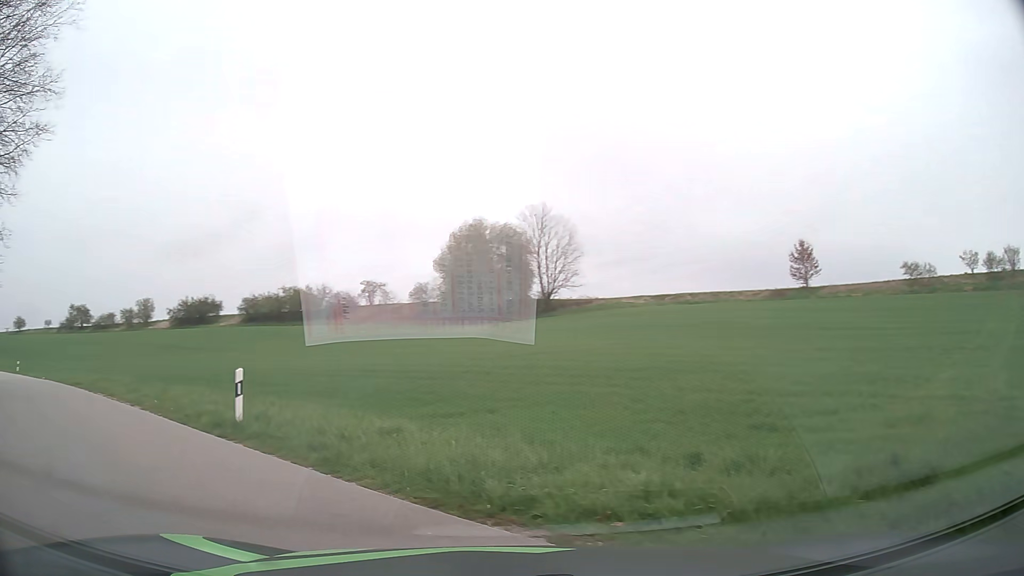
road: residential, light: Day
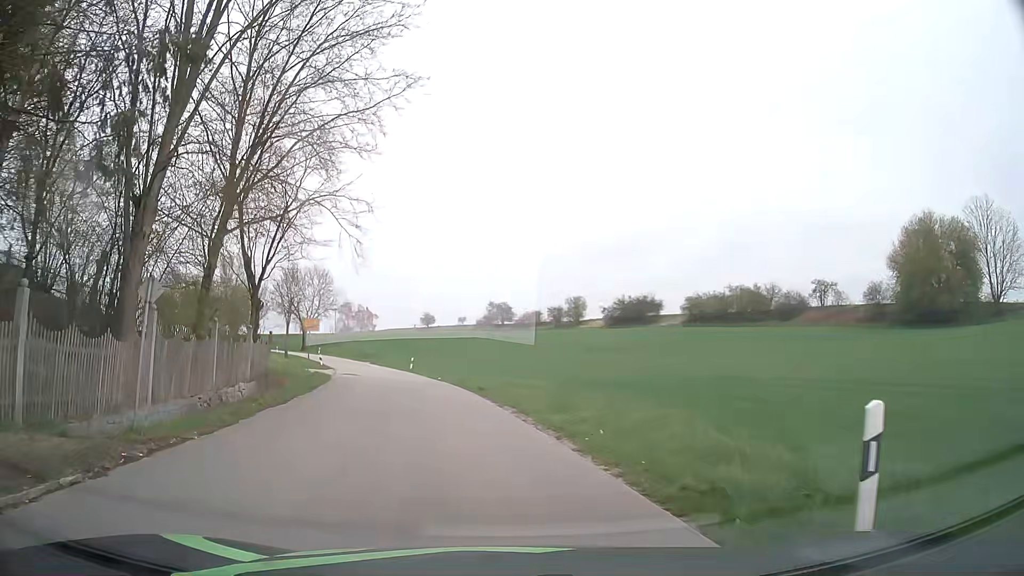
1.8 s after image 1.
(-3.6, +7.0) m; -42°
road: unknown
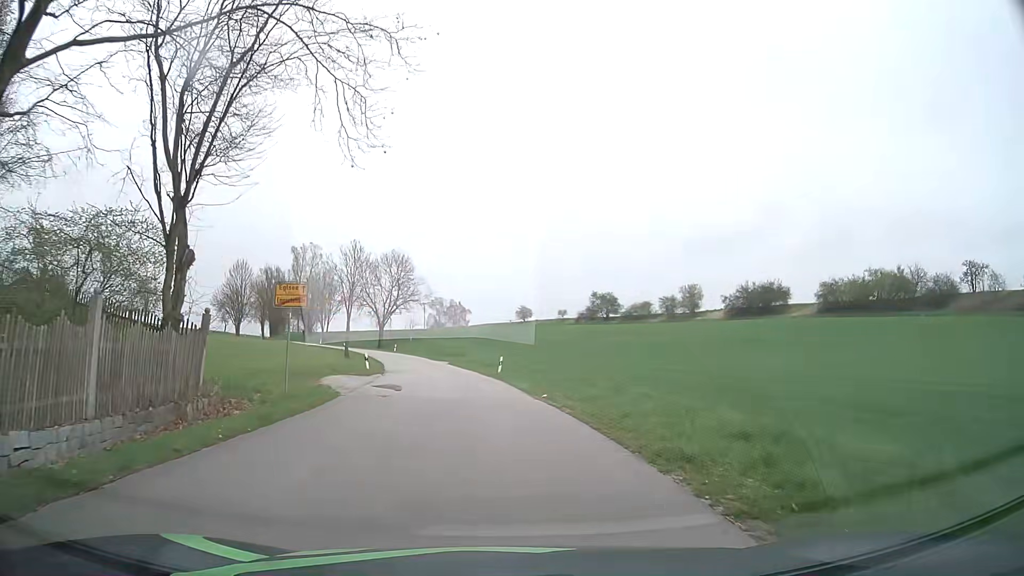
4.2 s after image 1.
(-1.7, +17.2) m; -9°
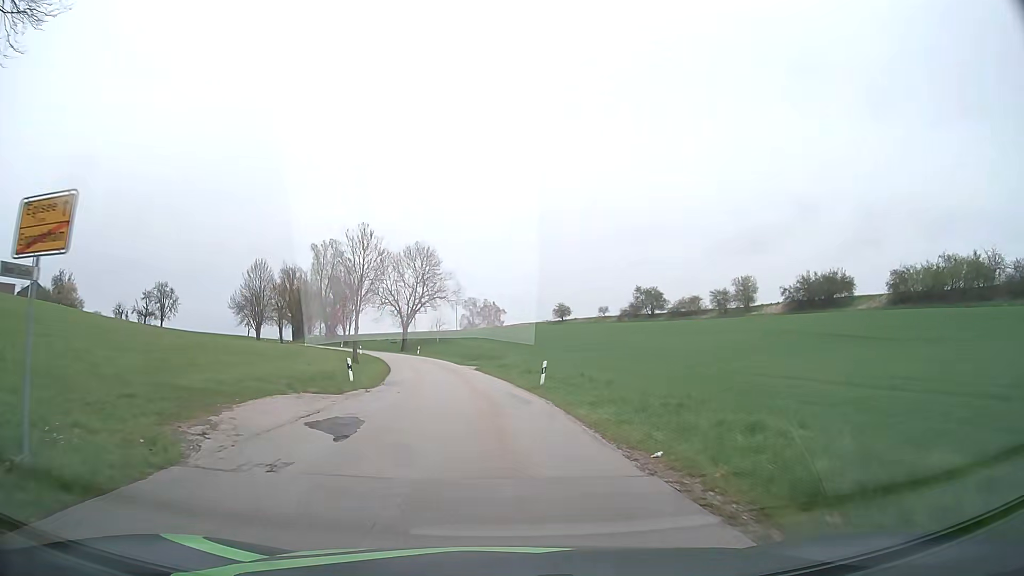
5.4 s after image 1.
(-0.2, +11.5) m; -3°
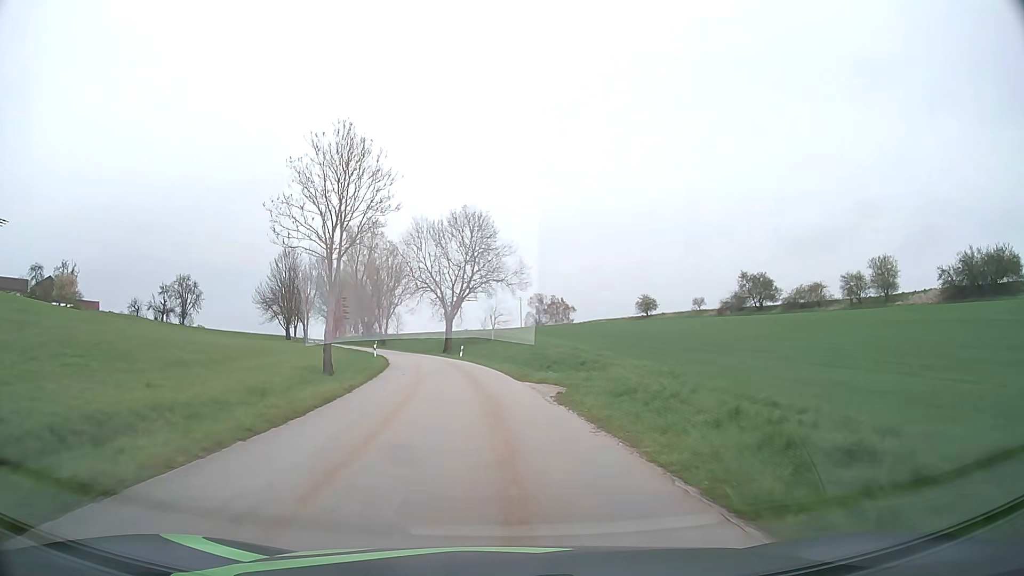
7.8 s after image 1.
(-1.1, +27.0) m; -5°
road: tertiary
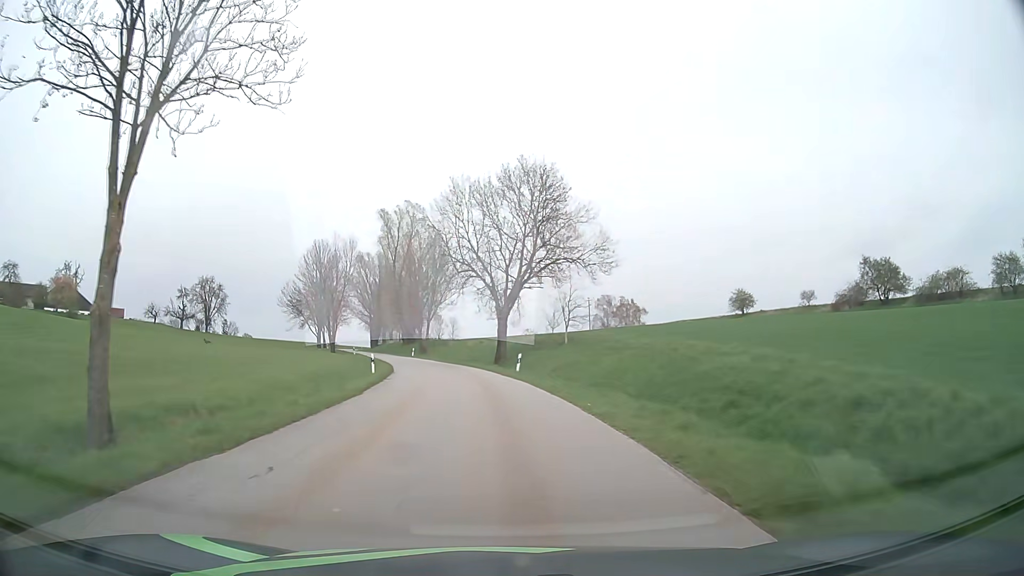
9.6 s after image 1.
(-0.9, +22.5) m; -5°
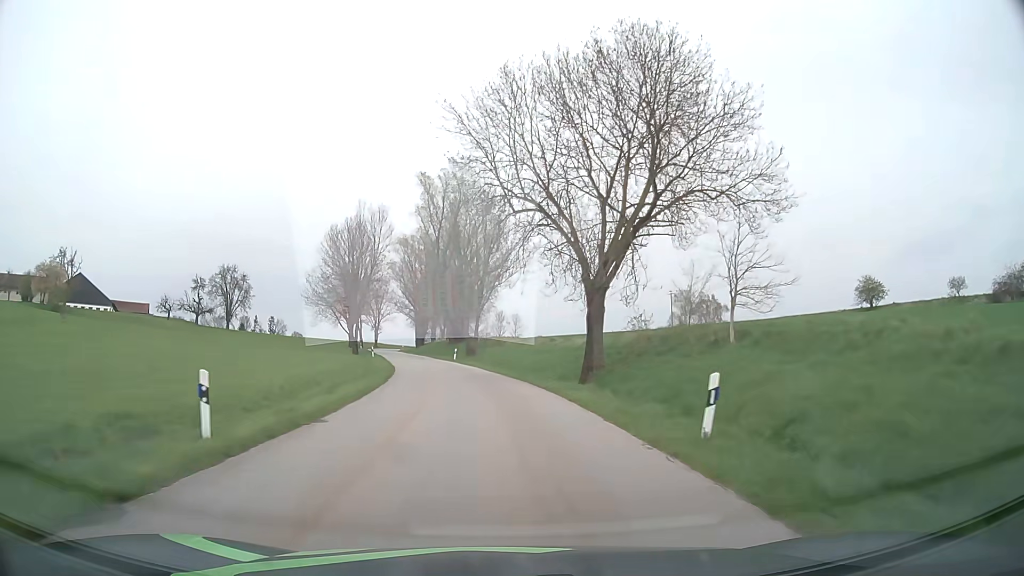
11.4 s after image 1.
(-1.2, +23.9) m; -5°
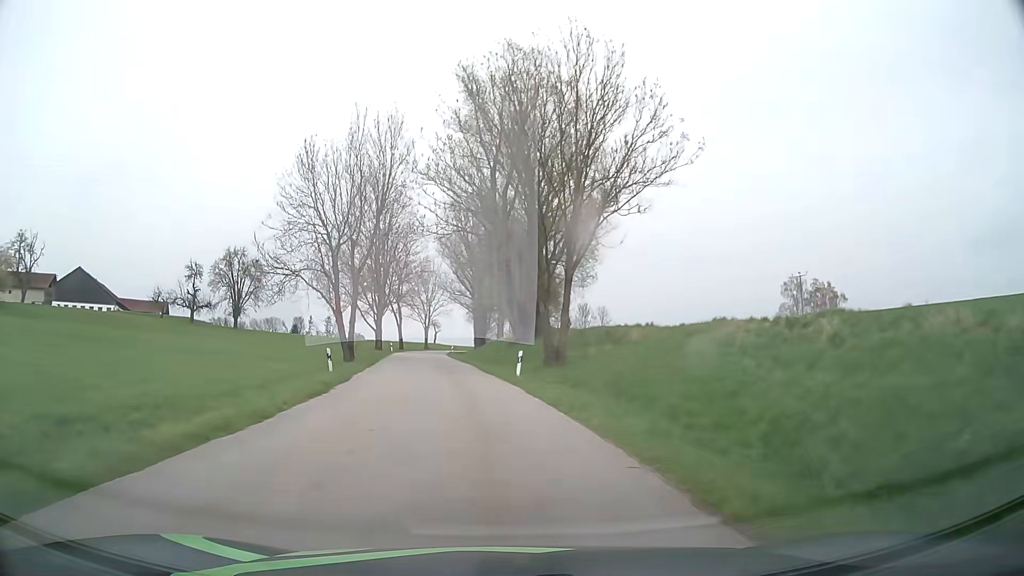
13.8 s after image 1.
(-1.8, +34.1) m; -7°
(0, +10) (-1, +20) (-2, +30) (-4, +40) (-5, +50) (-6, +60) (-8, +70) (-9, +79) (-9, +89) (-9, +99) m
